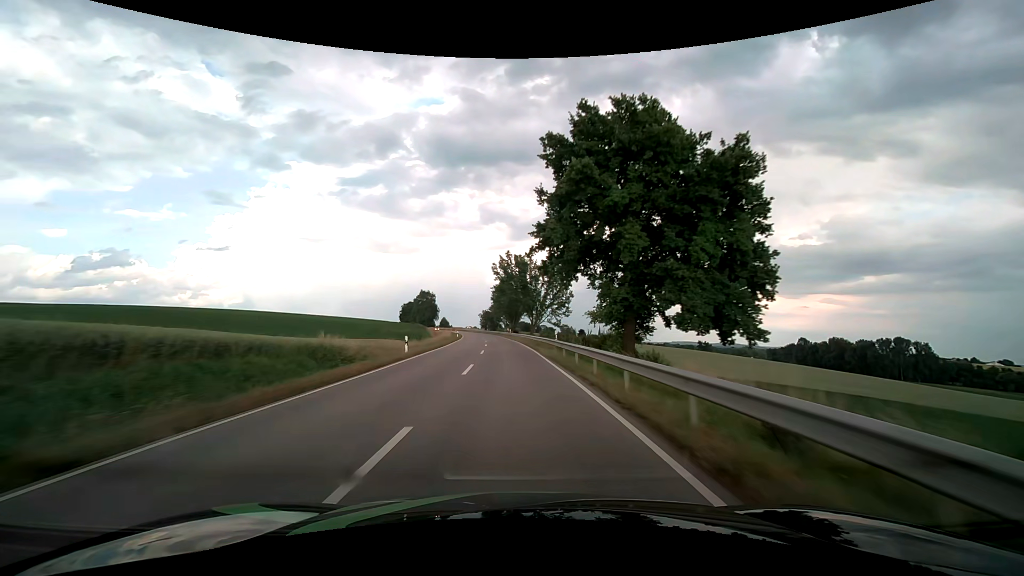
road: secondary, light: Day
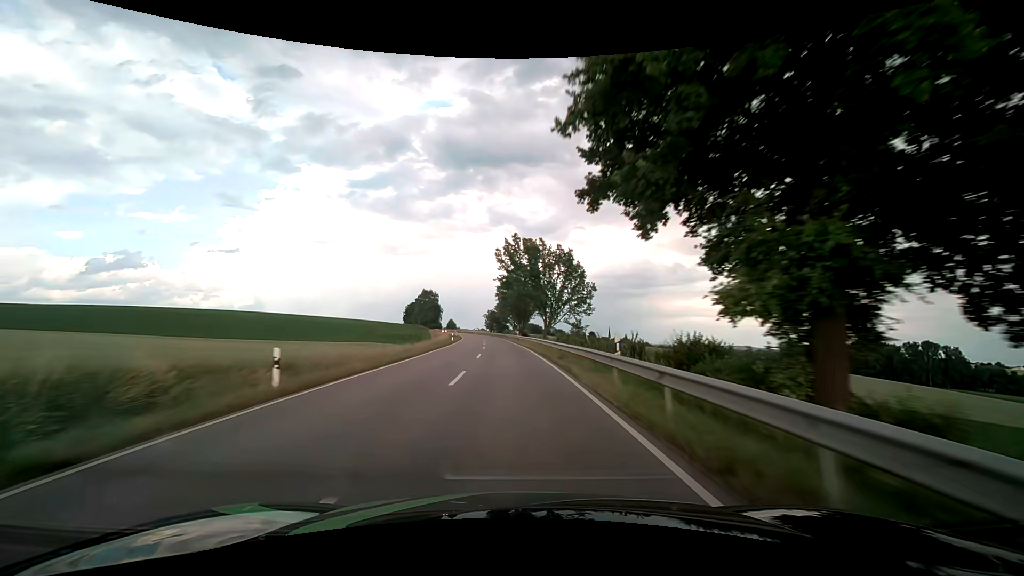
(-0.1, +15.0) m; -1°
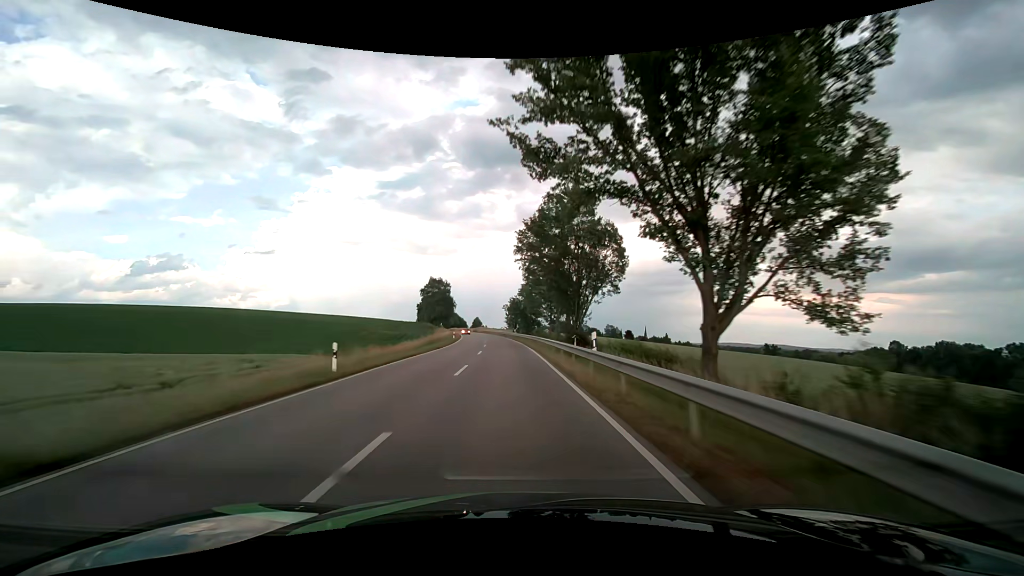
(-1.3, +45.8) m; -3°
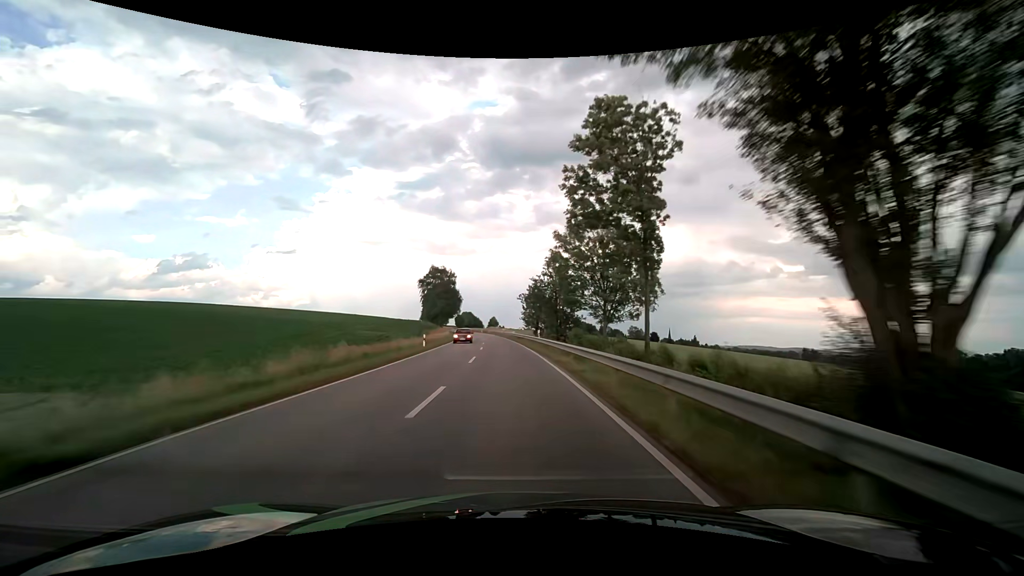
(-0.6, +31.0) m; -2°
